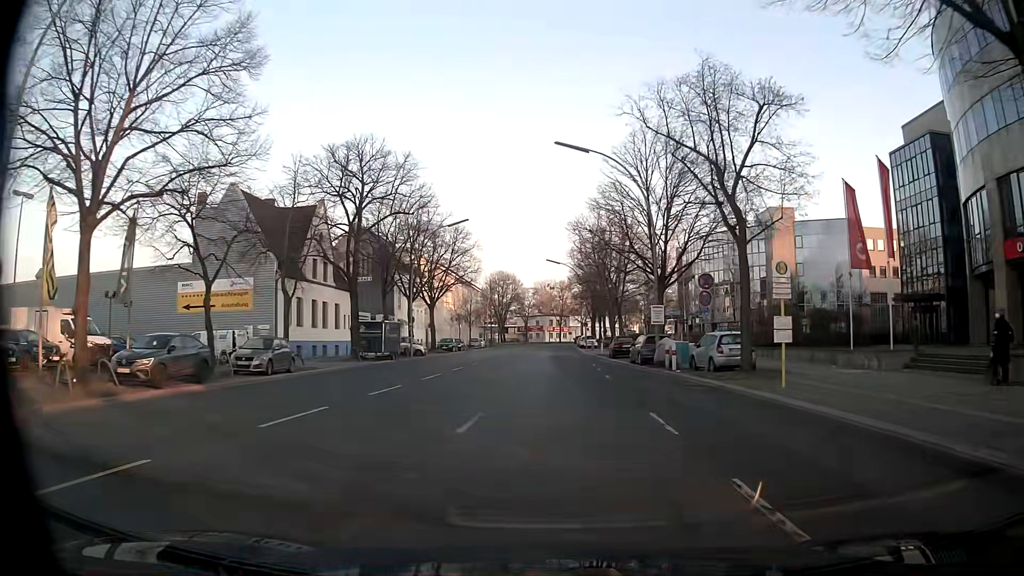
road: tertiary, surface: asphalt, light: Day
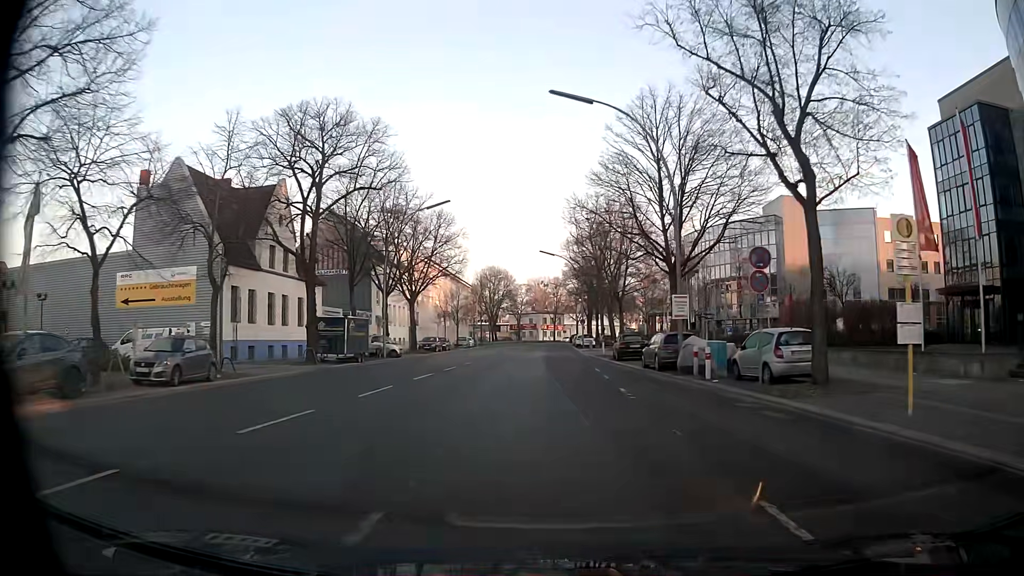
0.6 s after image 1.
(0.0, +6.9) m; 0°
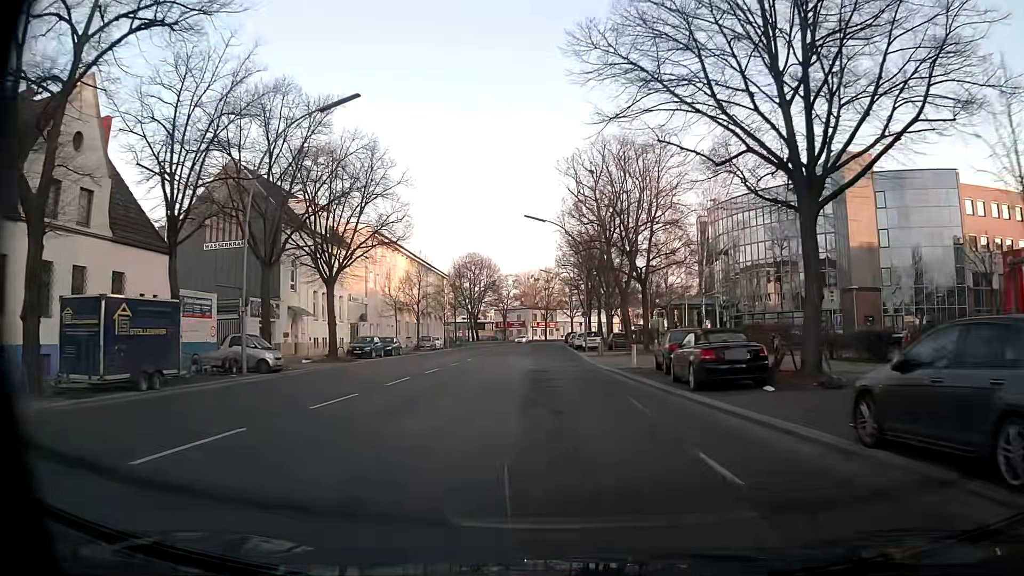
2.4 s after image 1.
(+0.2, +20.9) m; +1°
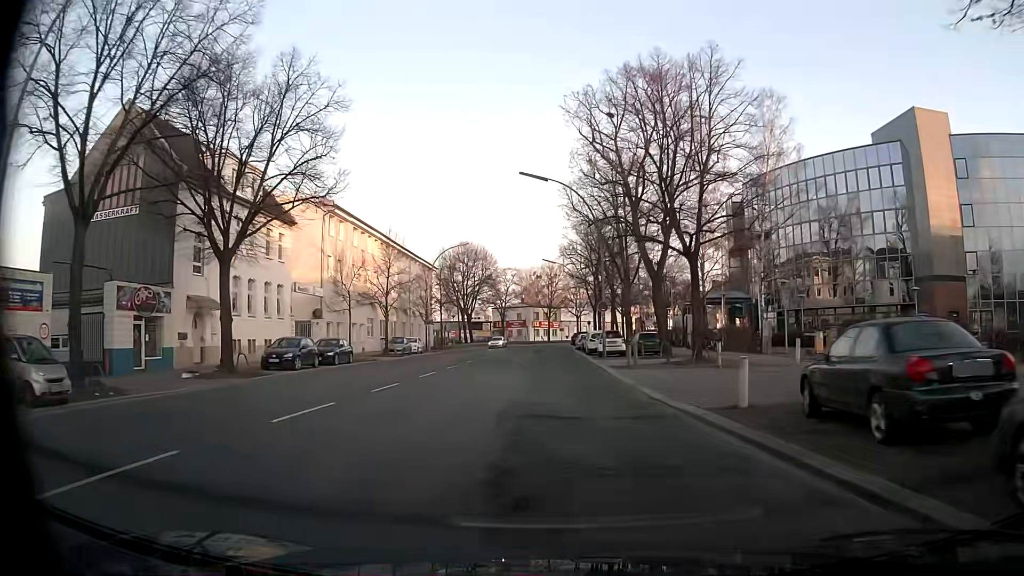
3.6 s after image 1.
(0.0, +14.2) m; 0°
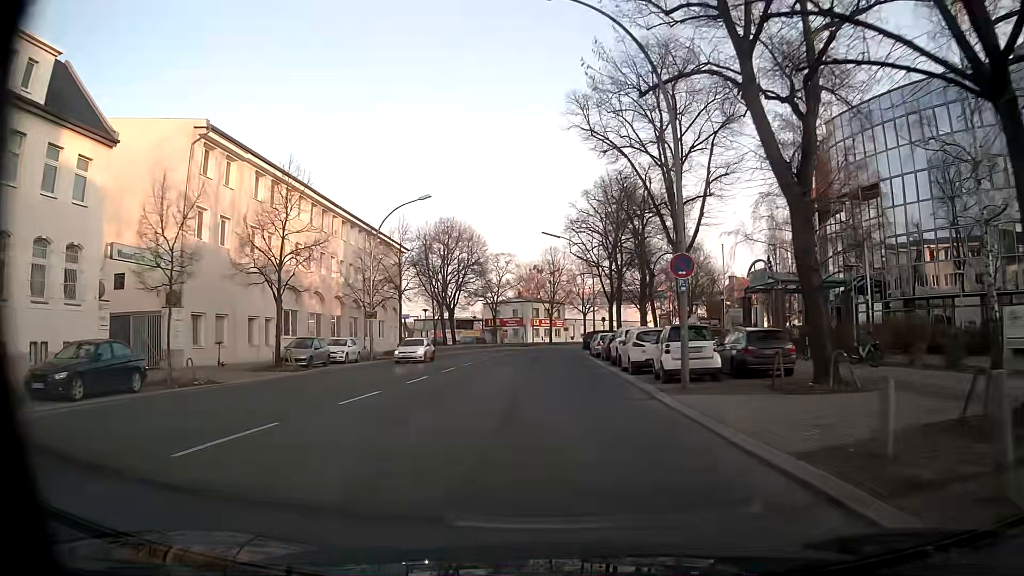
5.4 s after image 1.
(-0.1, +21.7) m; 0°
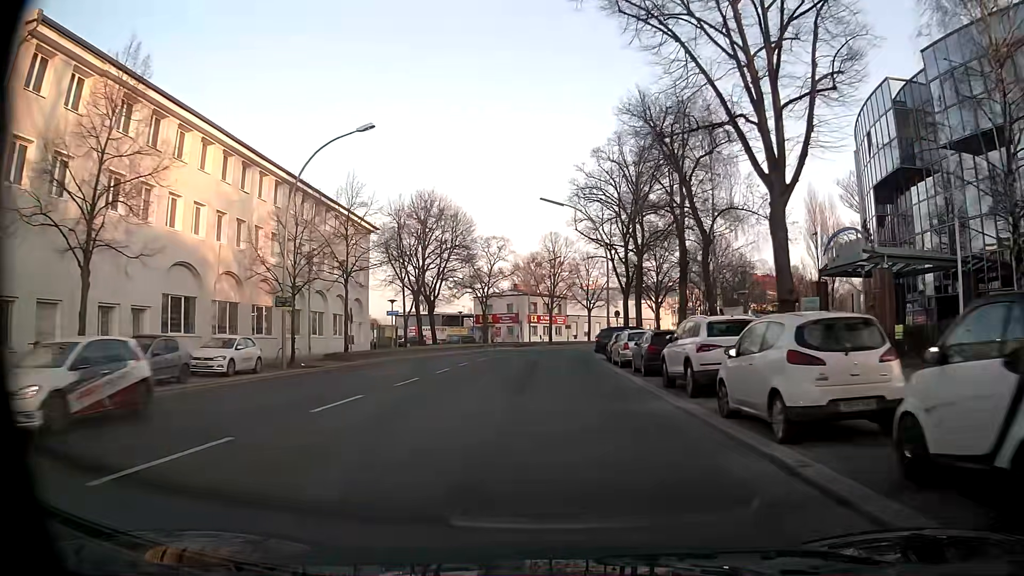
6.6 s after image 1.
(0.0, +14.5) m; 0°
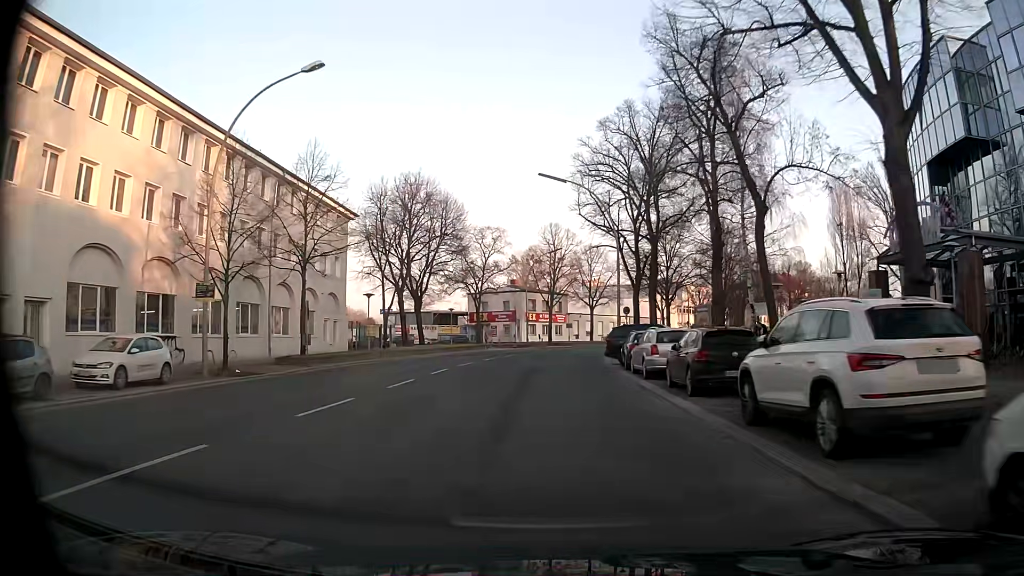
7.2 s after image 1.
(0.0, +7.1) m; 0°
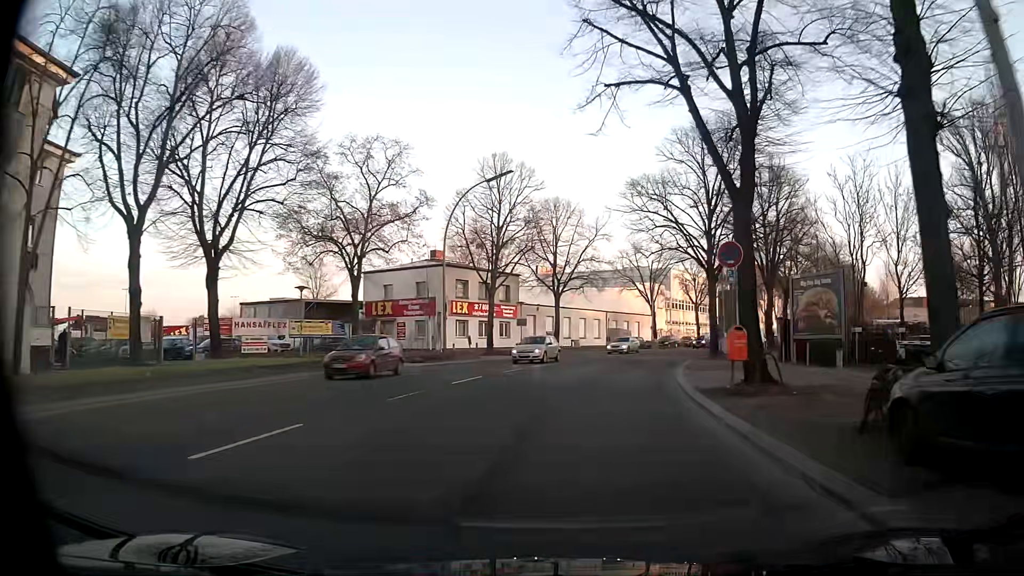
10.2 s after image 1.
(+0.4, +35.1) m; +4°
